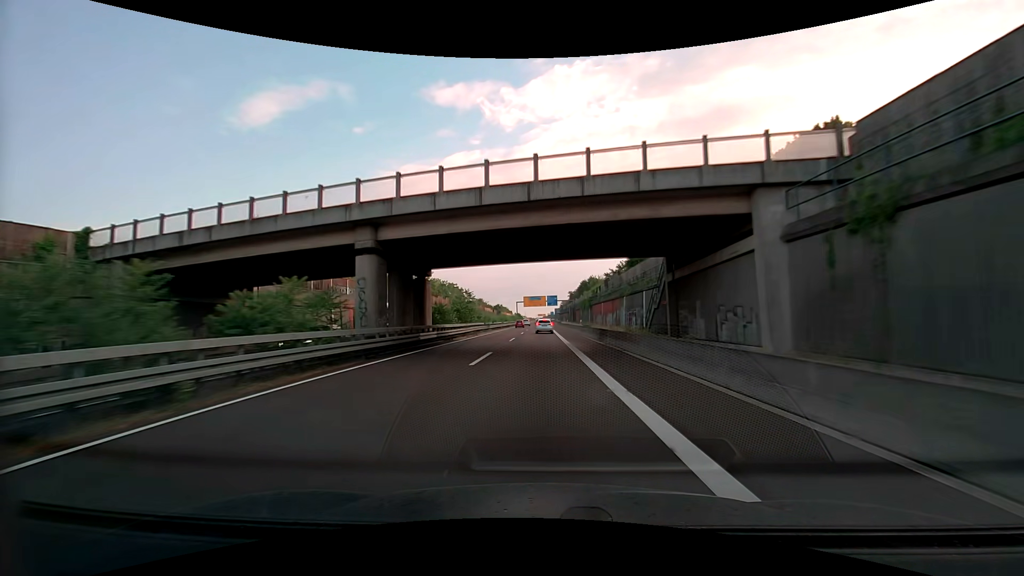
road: trunk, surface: asphalt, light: Day
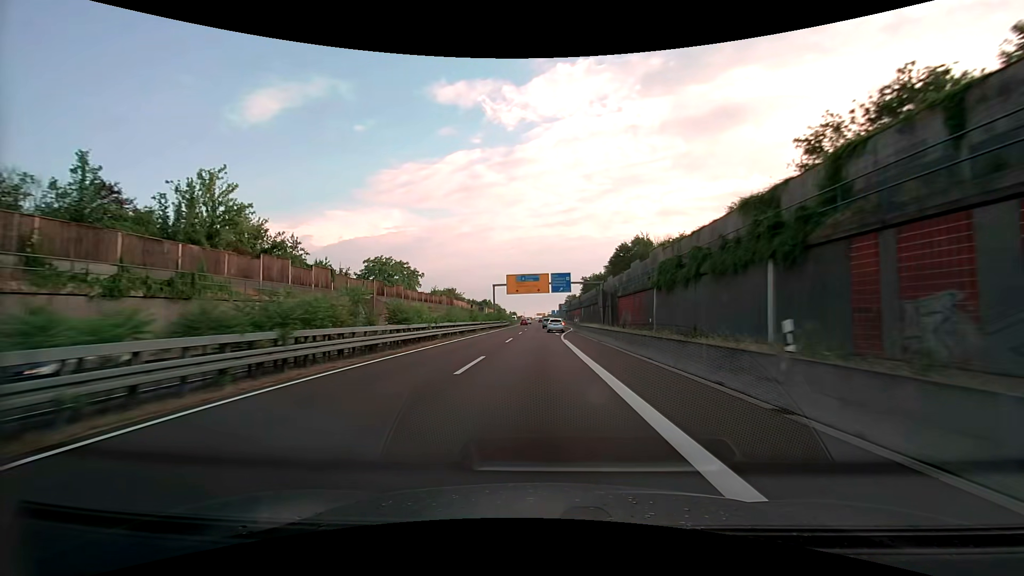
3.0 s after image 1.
(-0.5, +74.8) m; 0°
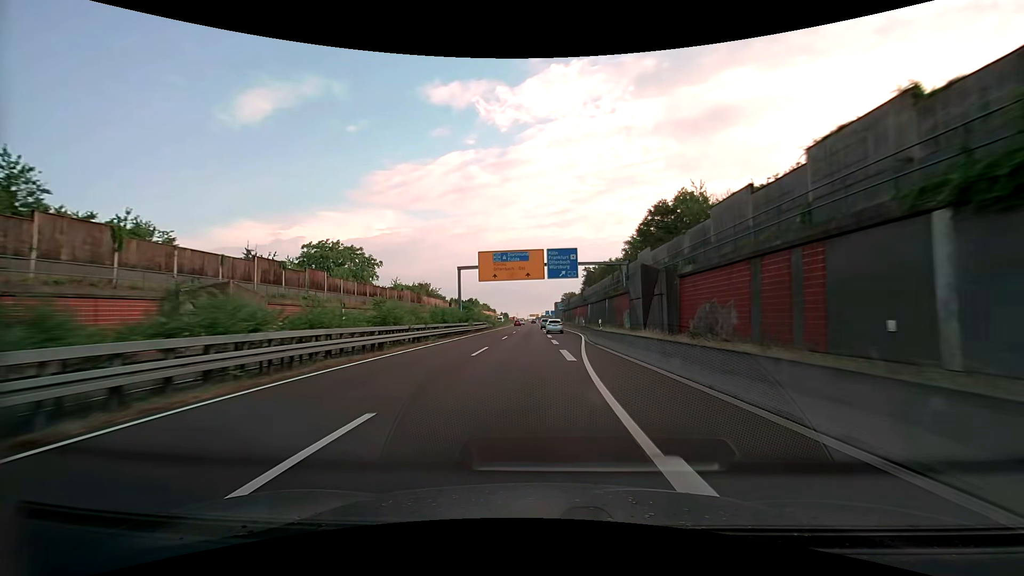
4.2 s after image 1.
(+0.3, +29.2) m; +1°
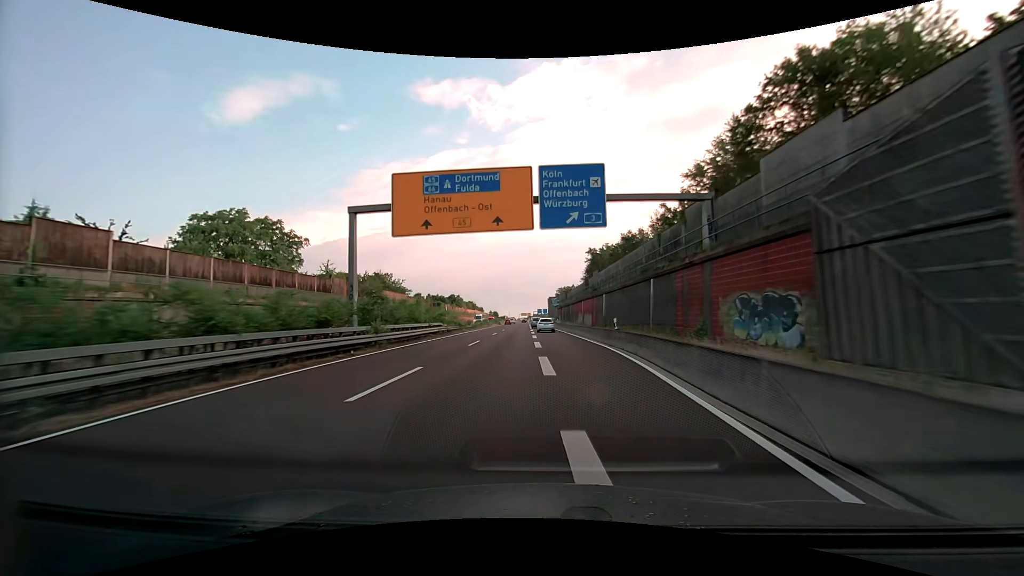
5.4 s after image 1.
(+0.2, +28.8) m; +1°
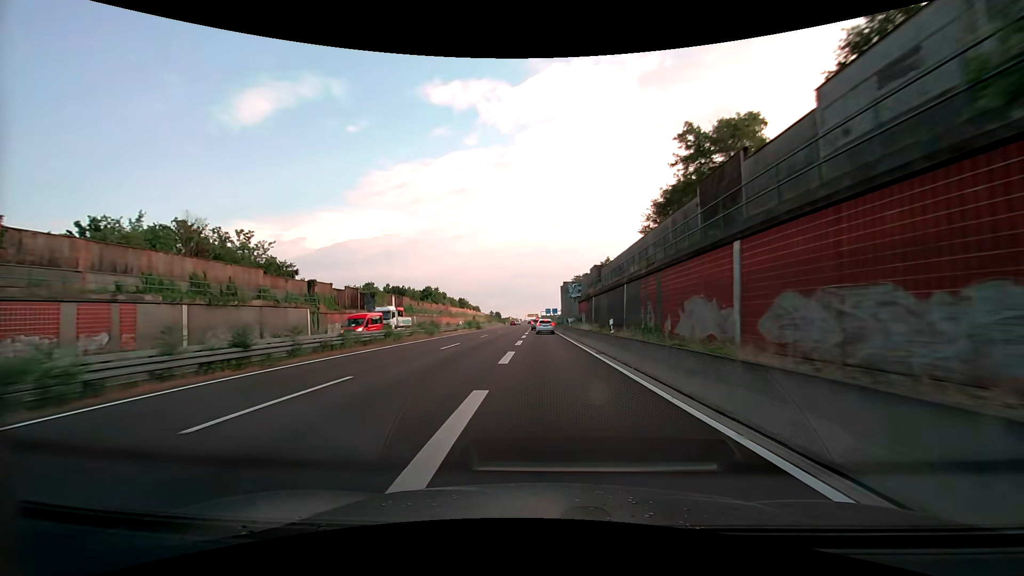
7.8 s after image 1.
(-0.2, +56.2) m; -1°
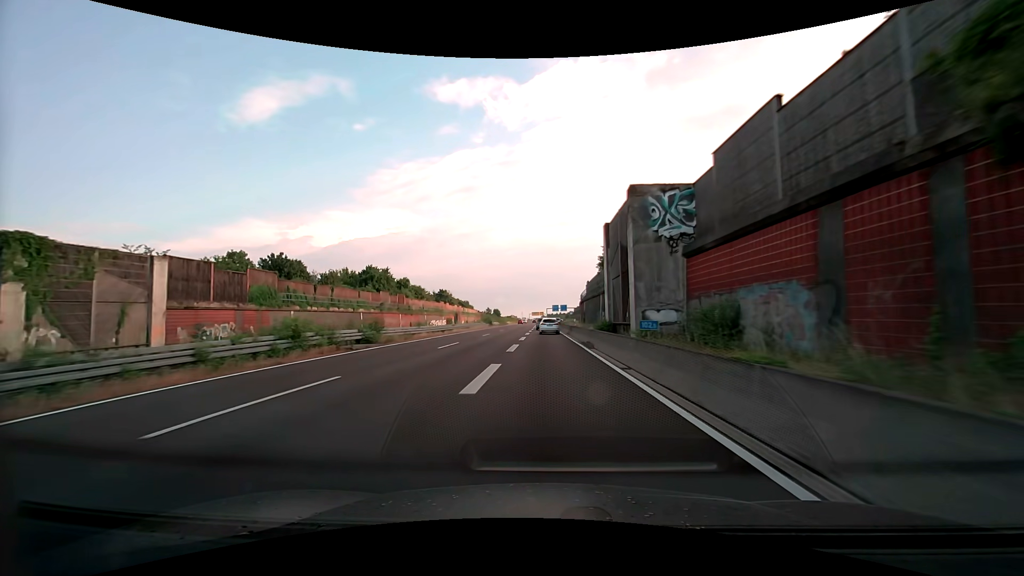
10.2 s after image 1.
(-0.5, +54.4) m; -1°
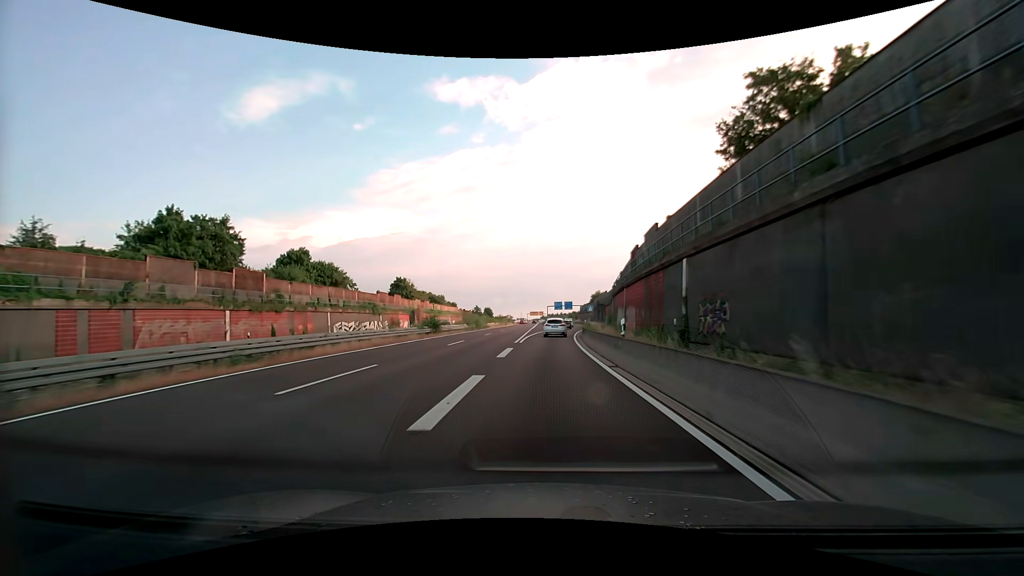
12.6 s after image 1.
(0.0, +50.5) m; 0°
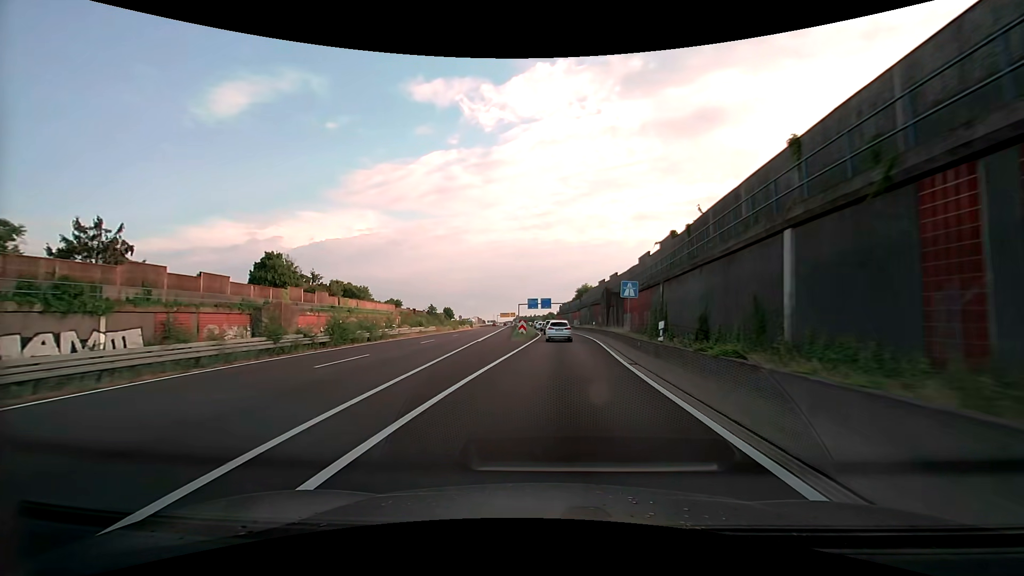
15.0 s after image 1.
(+1.1, +47.6) m; +3°
